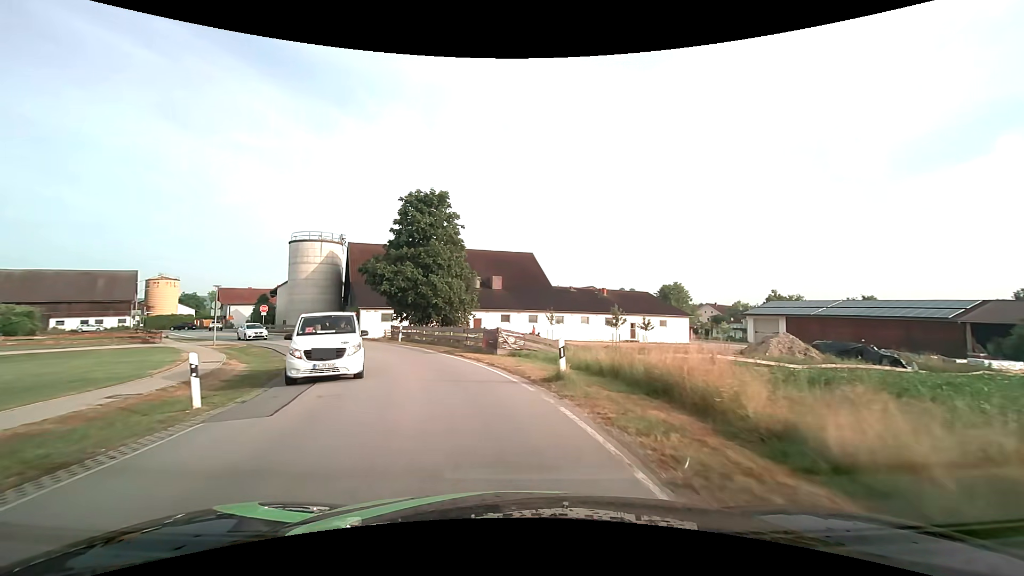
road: secondary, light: Day
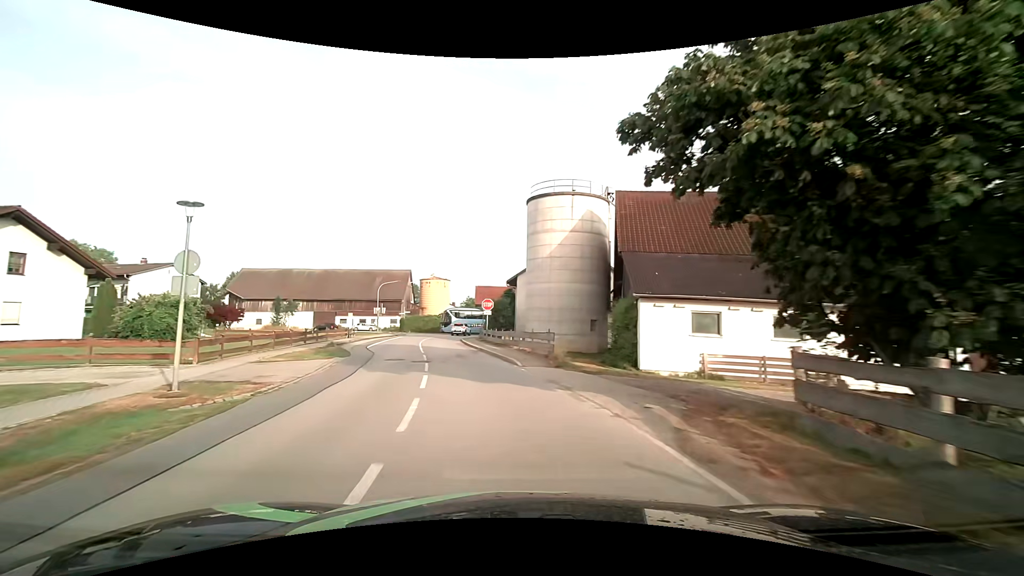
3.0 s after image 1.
(-8.3, +30.6) m; -31°
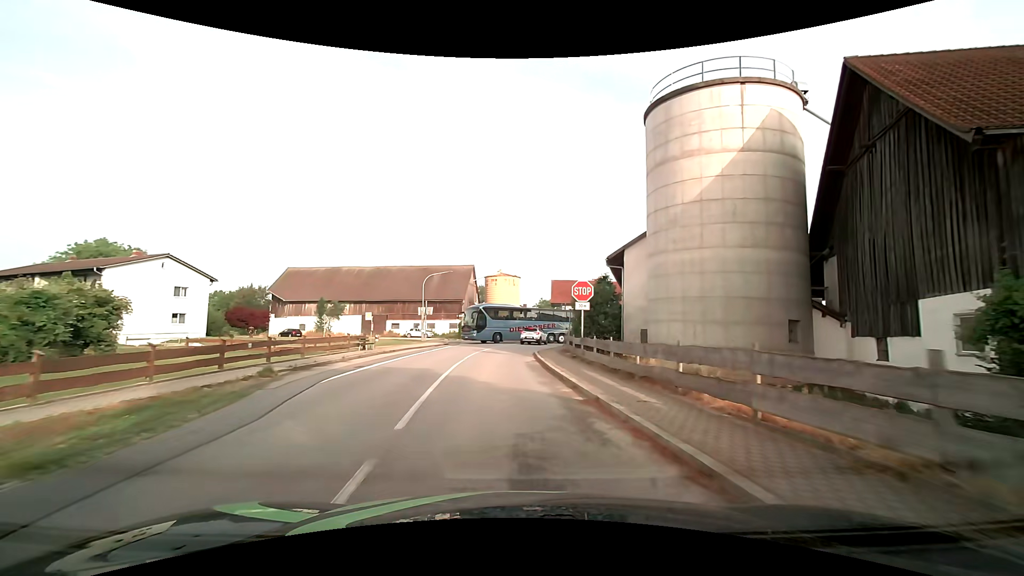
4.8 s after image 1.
(-1.8, +17.8) m; -8°
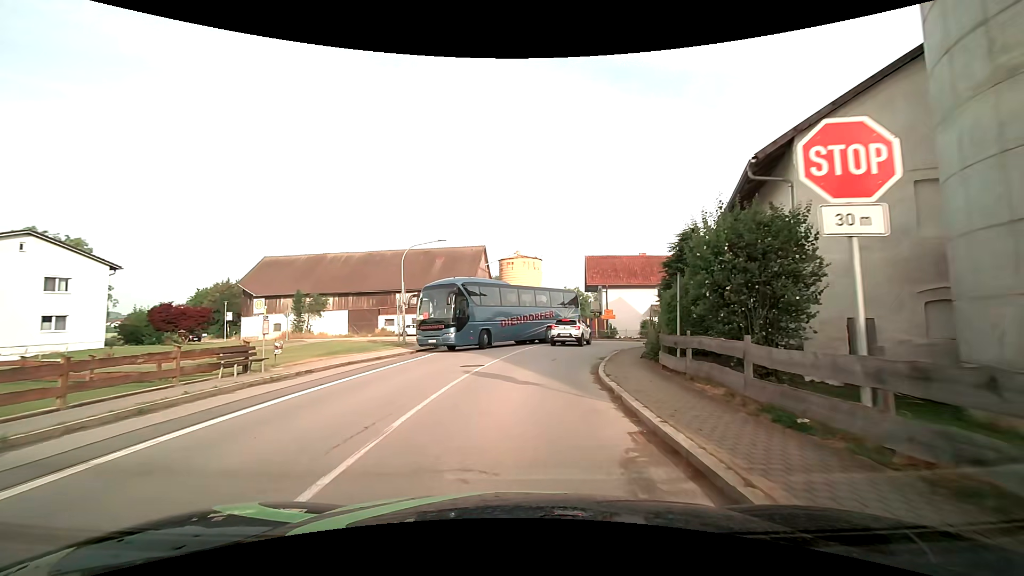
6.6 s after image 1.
(-0.6, +15.9) m; -3°
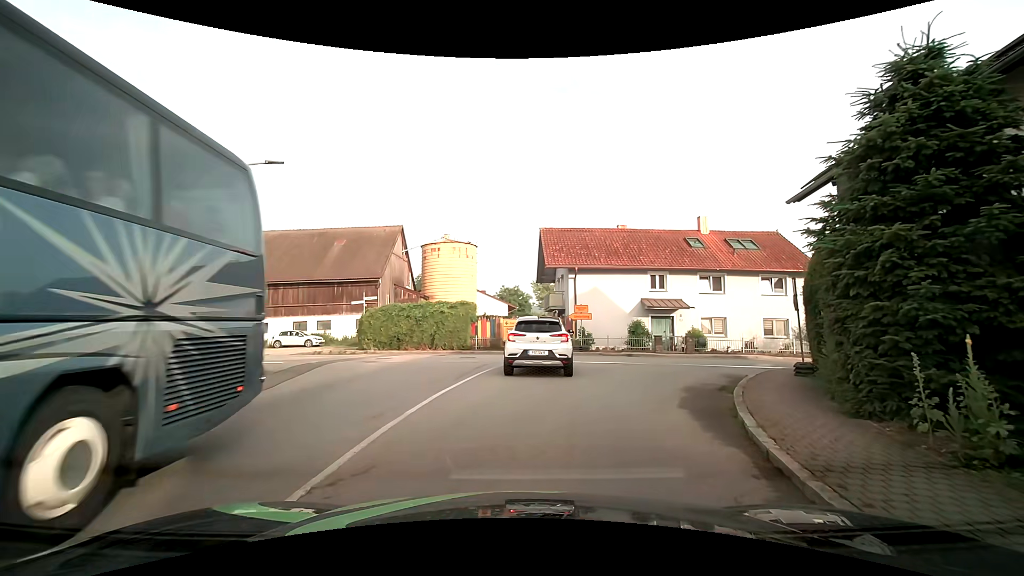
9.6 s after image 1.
(+0.7, +15.9) m; +7°
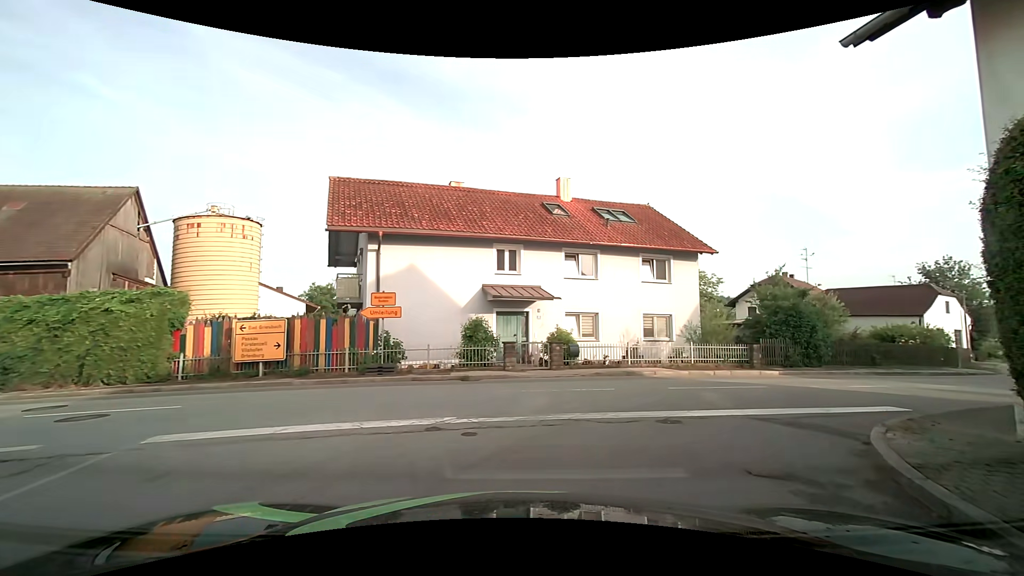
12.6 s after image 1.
(+1.5, +11.2) m; +19°
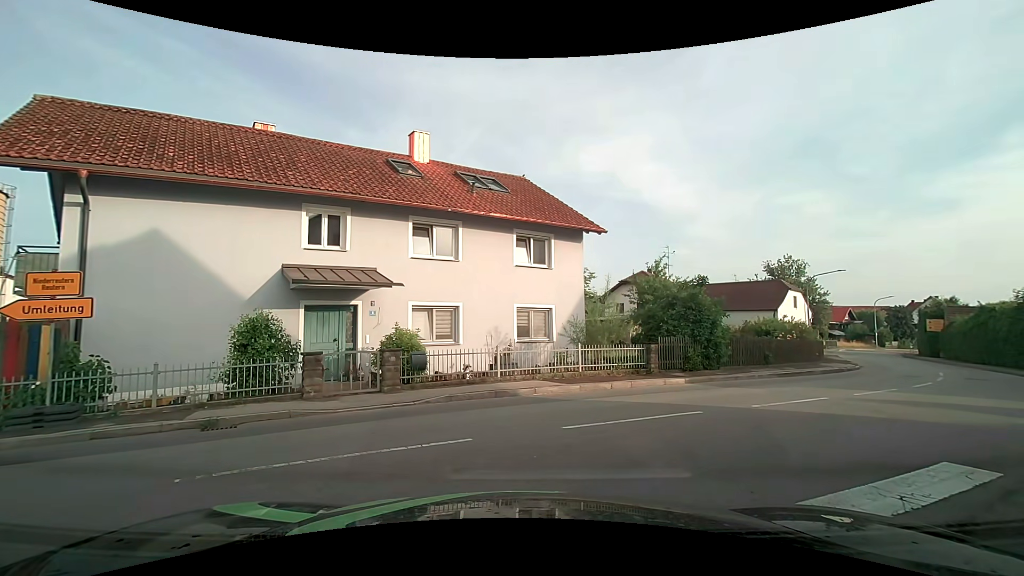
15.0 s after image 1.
(+0.7, +5.2) m; +14°
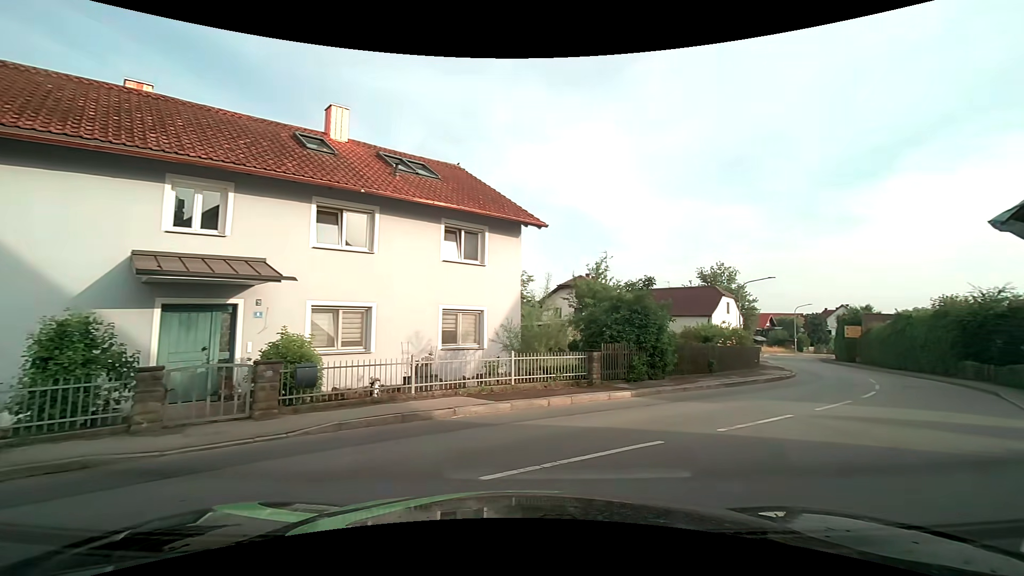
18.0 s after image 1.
(+0.1, +2.5) m; +8°
(+4, +9) (+11, +16) (+17, +24) (+22, +33) (+26, +42) (+29, +51) (+34, +60) (+39, +69) (+46, +76) (+54, +82) m
